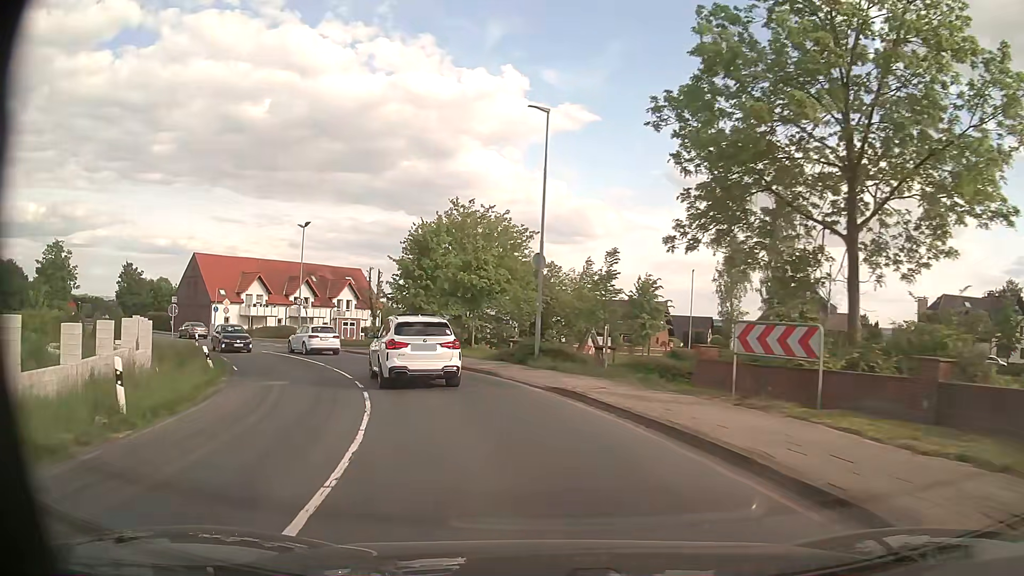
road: secondary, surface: asphalt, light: Day
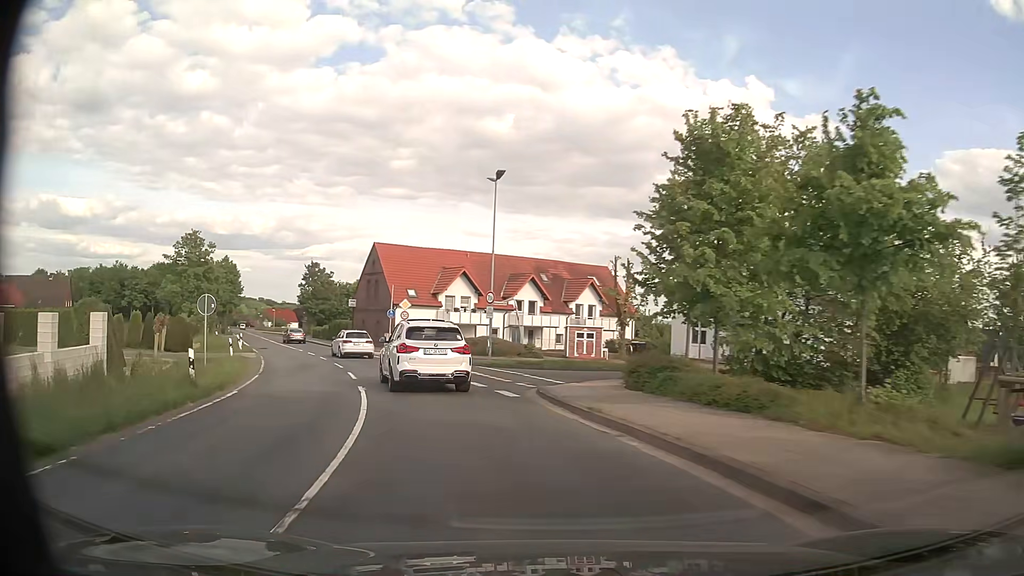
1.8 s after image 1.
(-3.6, +19.4) m; -21°
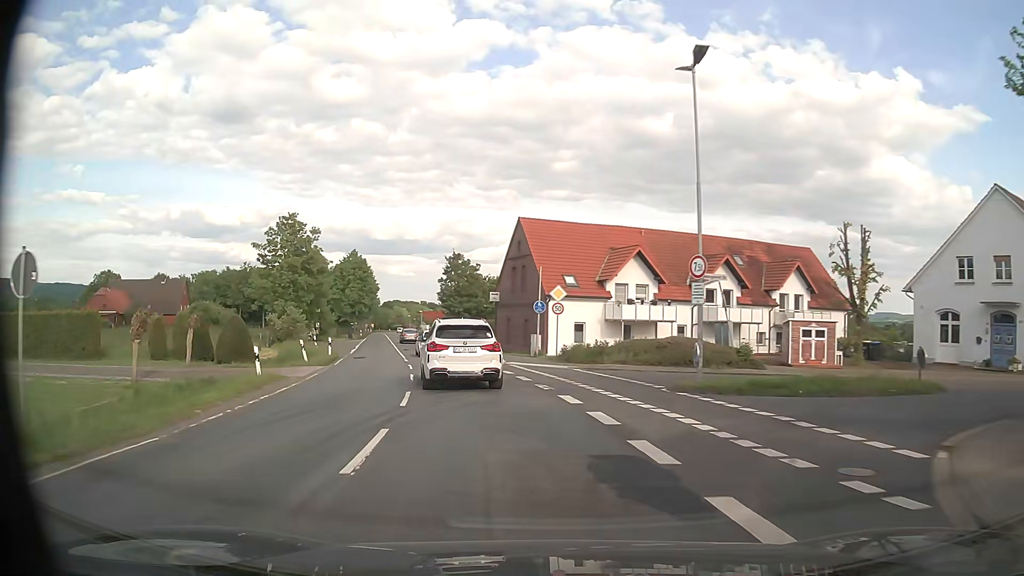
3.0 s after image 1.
(-1.8, +13.8) m; -15°
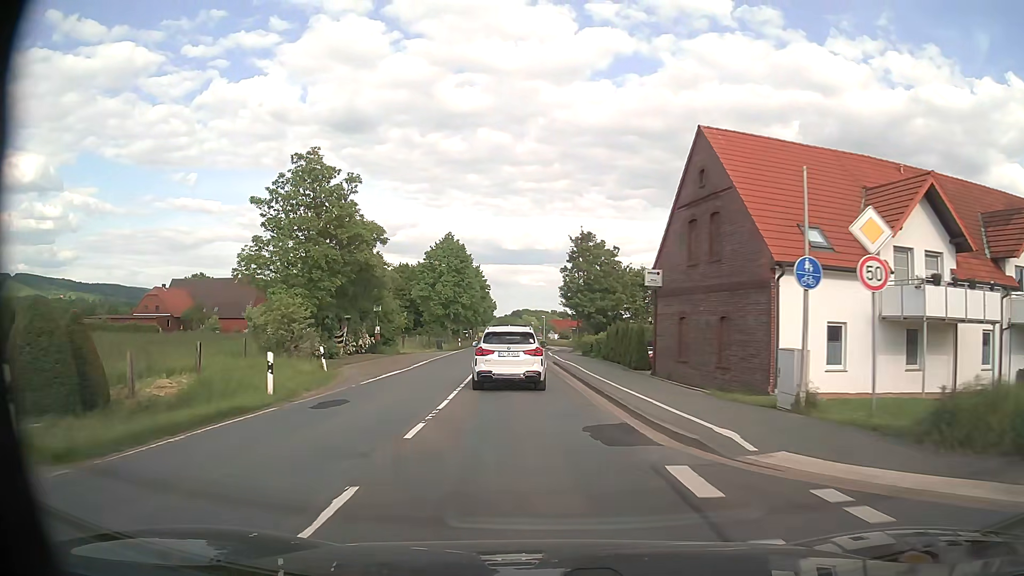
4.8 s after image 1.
(-2.5, +21.9) m; -11°
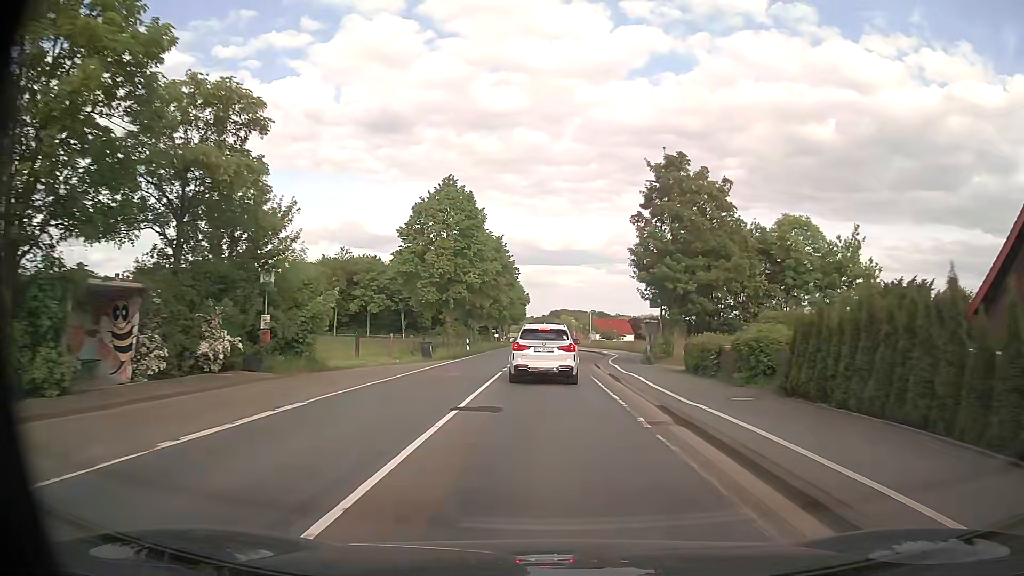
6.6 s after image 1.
(-1.0, +24.2) m; -3°
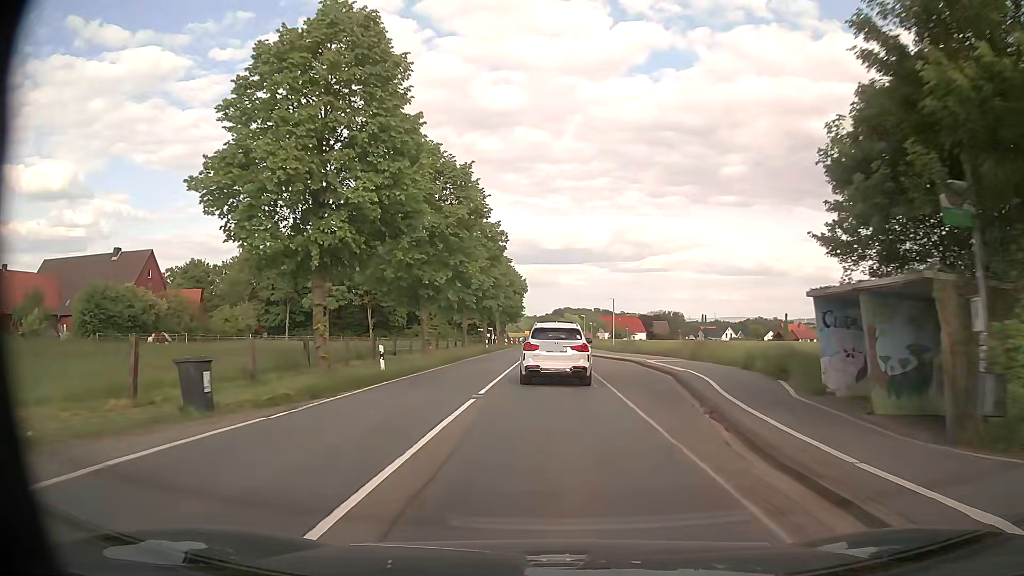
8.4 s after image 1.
(+0.1, +24.8) m; 0°
